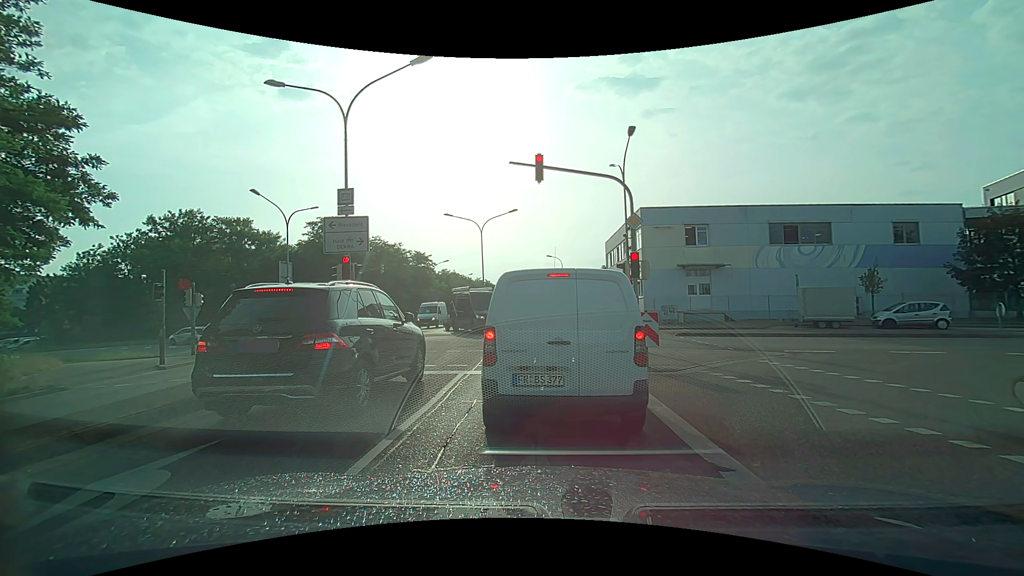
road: secondary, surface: asphalt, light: Day
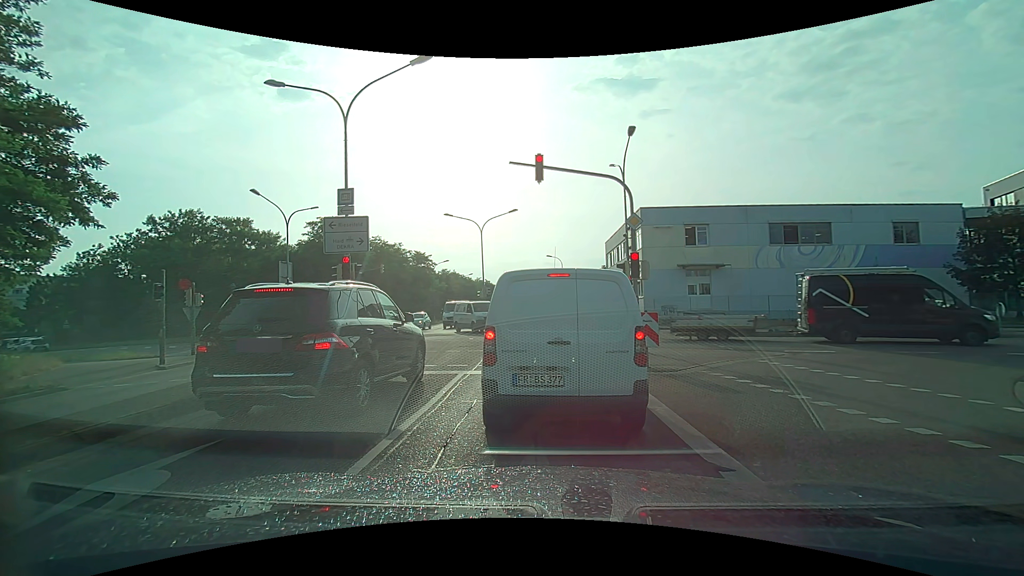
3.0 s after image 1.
(0.0, 0.0) m; 0°
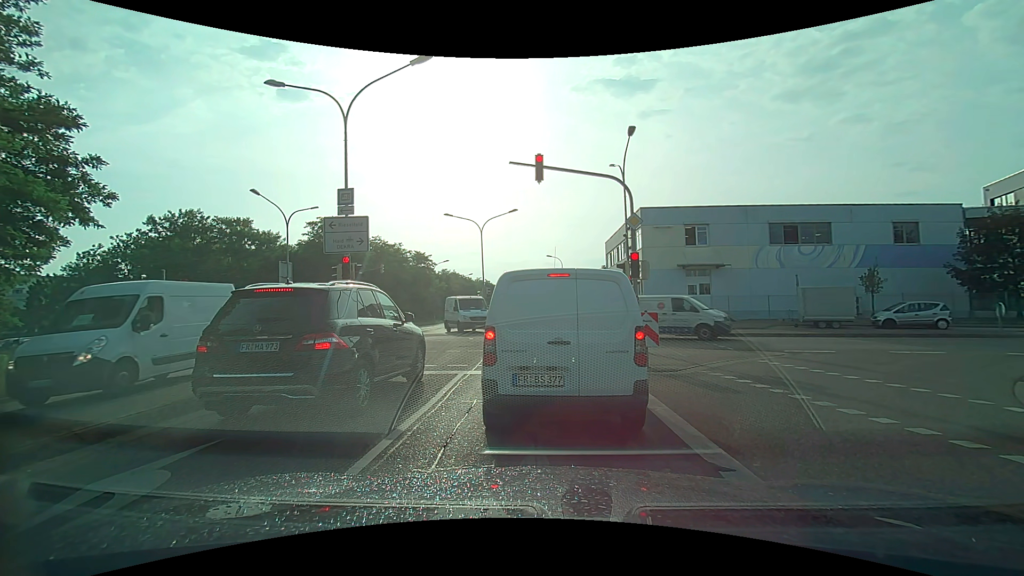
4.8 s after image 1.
(0.0, 0.0) m; 0°
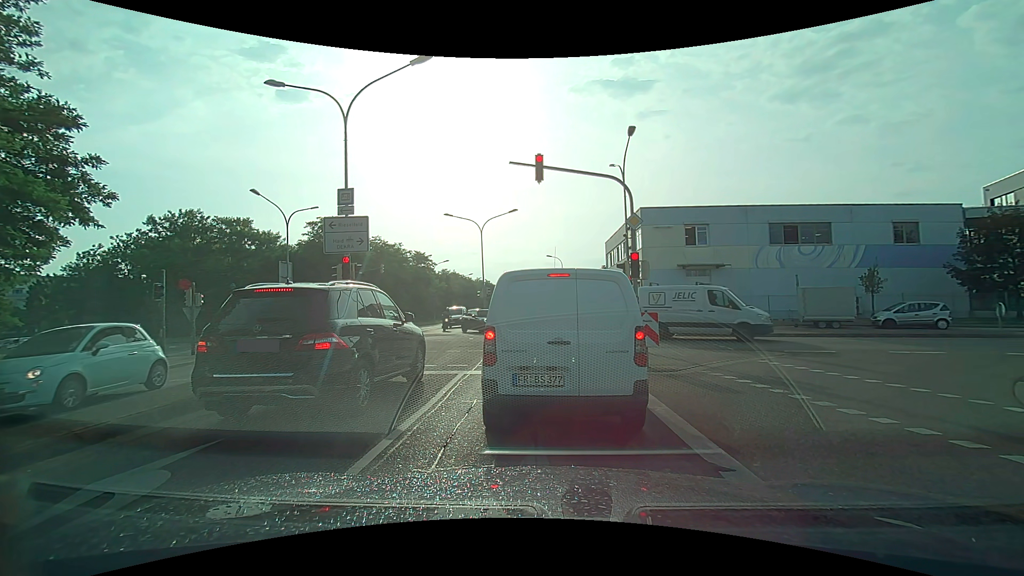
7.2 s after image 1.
(0.0, 0.0) m; 0°
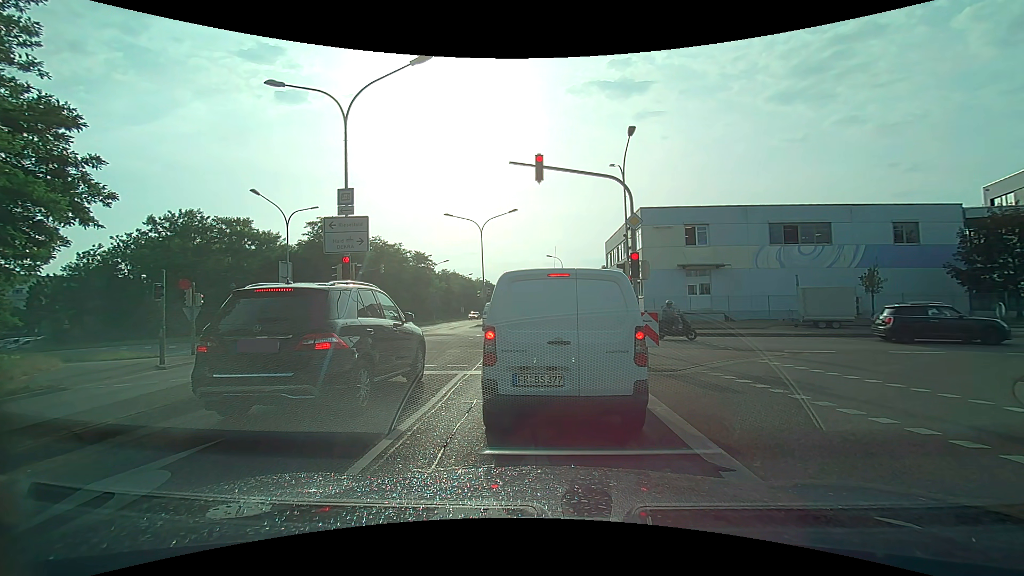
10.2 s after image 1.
(0.0, 0.0) m; 0°
(+1, +10) (+2, +20) (+3, +30) (+5, +40) (+6, +50) (+7, +60) (+9, +69) (+10, +79) (+11, +89) (+12, +99) m
